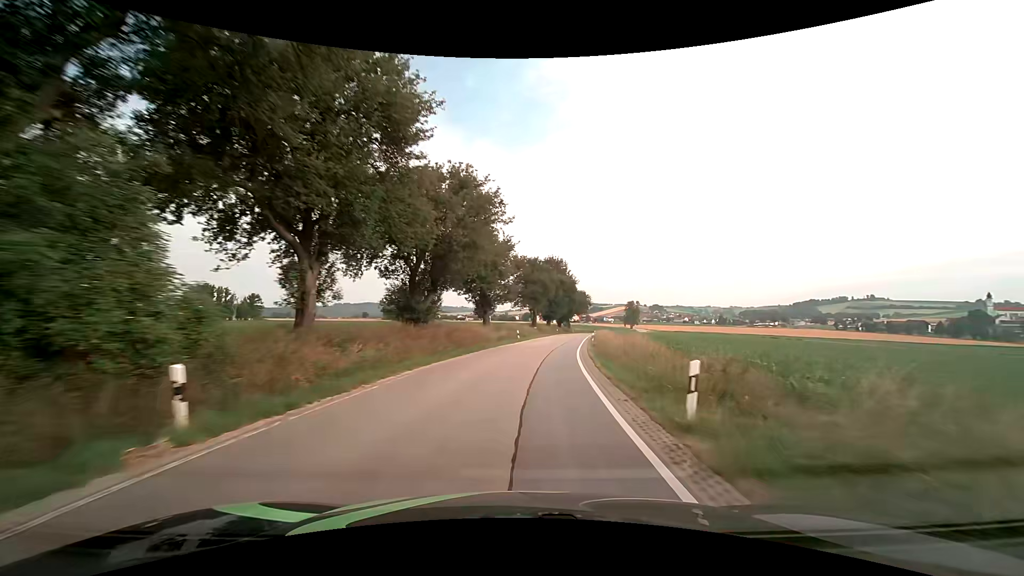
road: secondary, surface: asphalt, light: Day
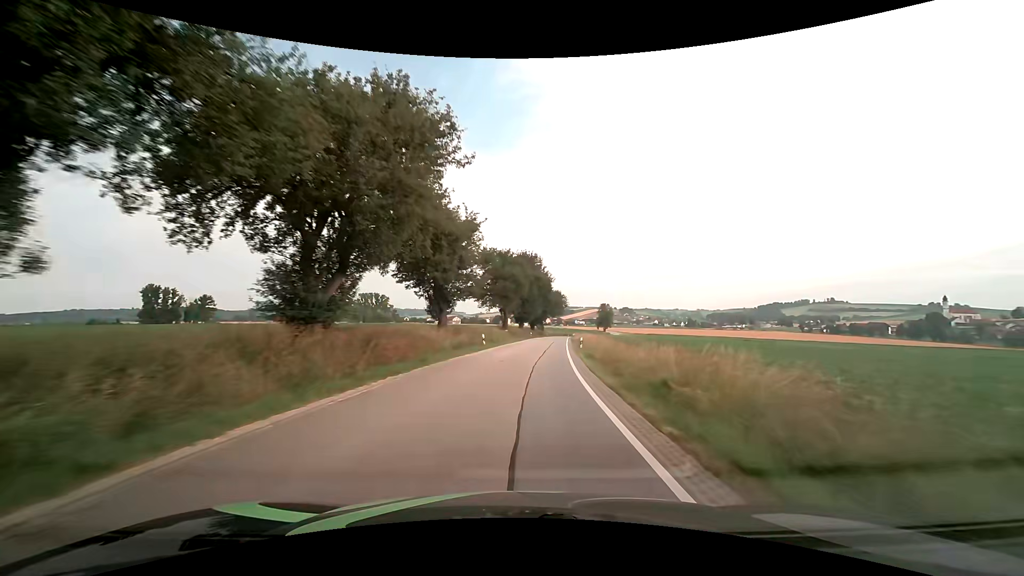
(+0.3, +10.8) m; +3°
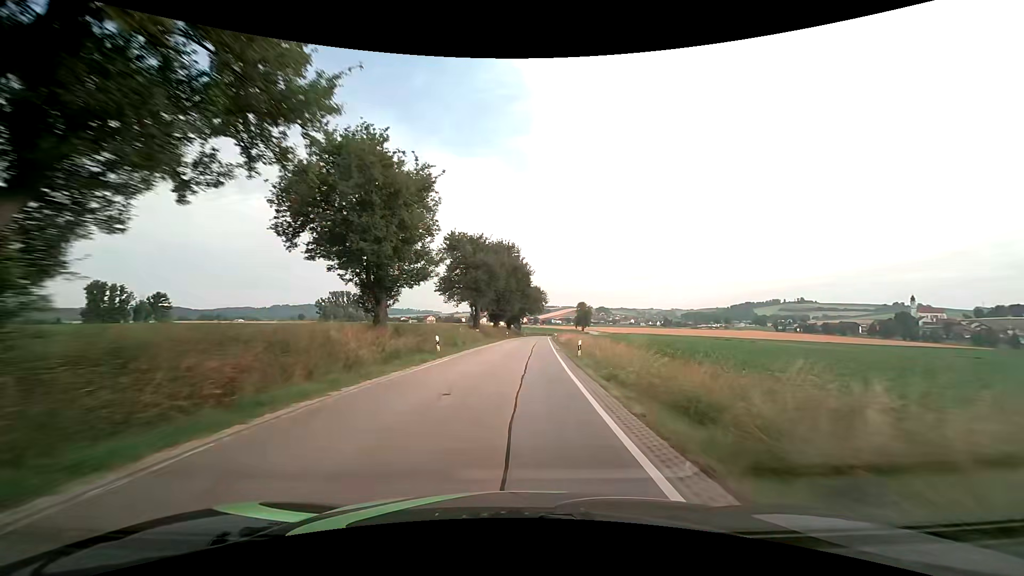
(+0.3, +10.8) m; +3°
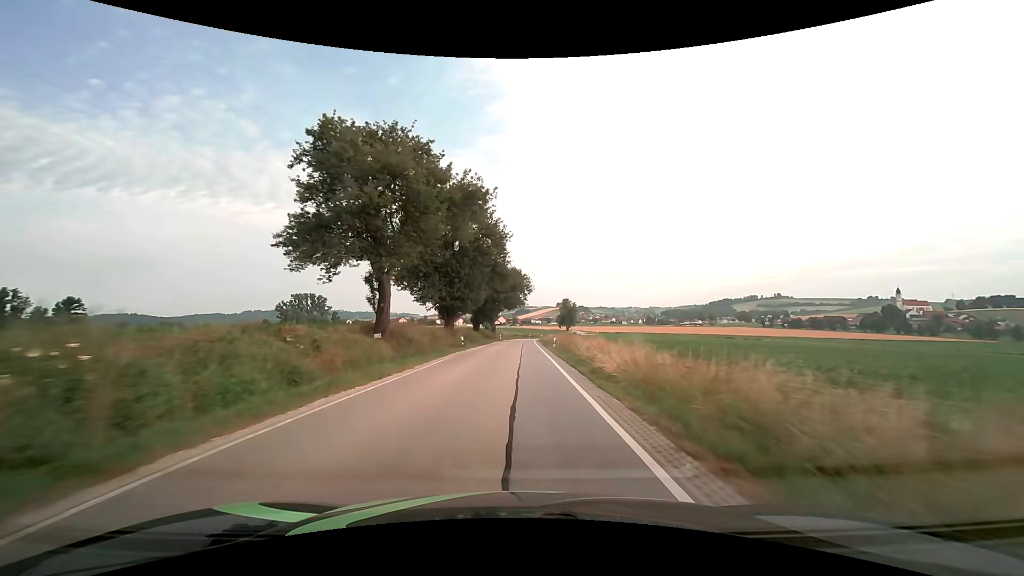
(+1.0, +32.5) m; +2°
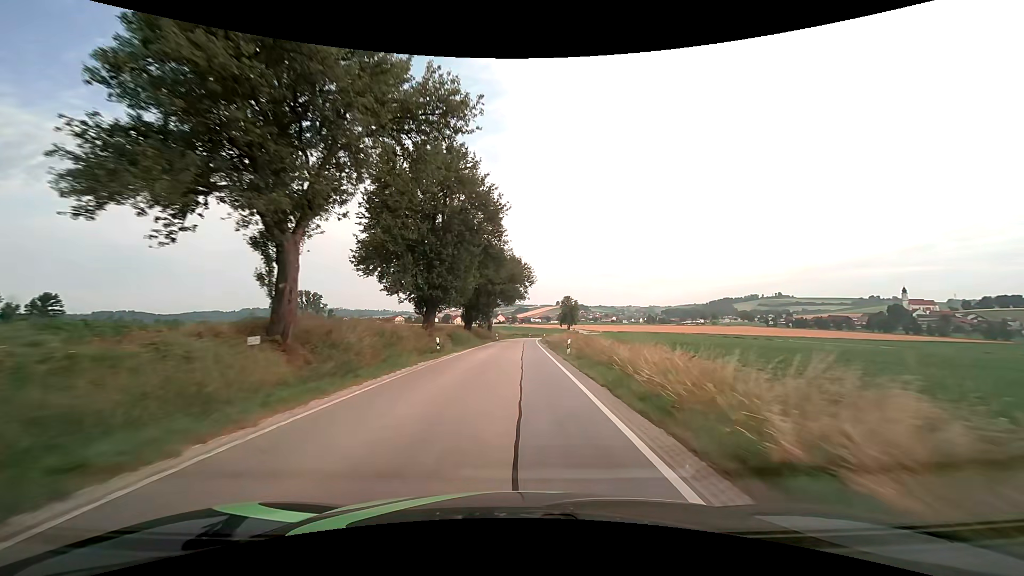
(0.0, +10.8) m; 0°
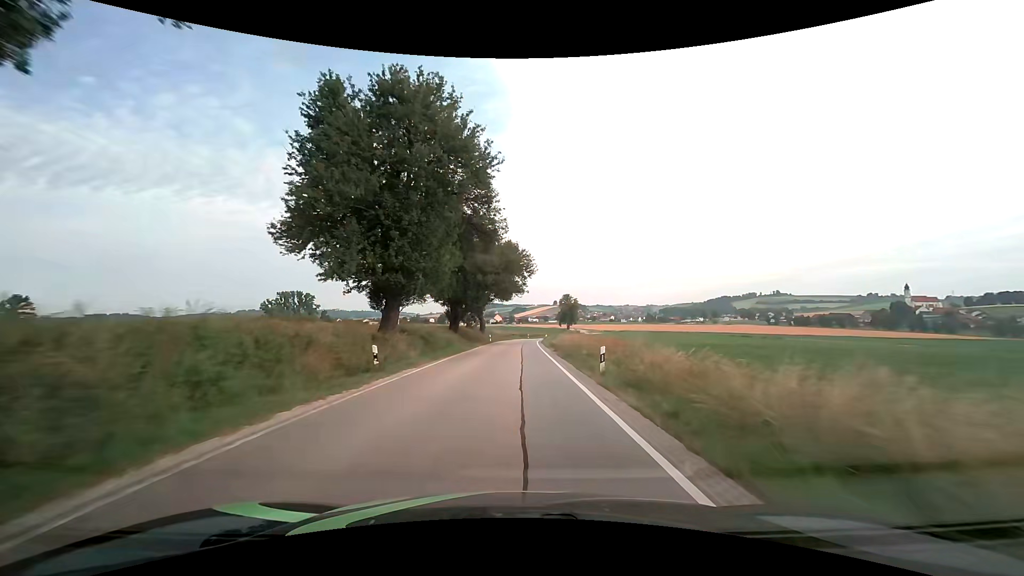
(0.0, +10.9) m; 0°
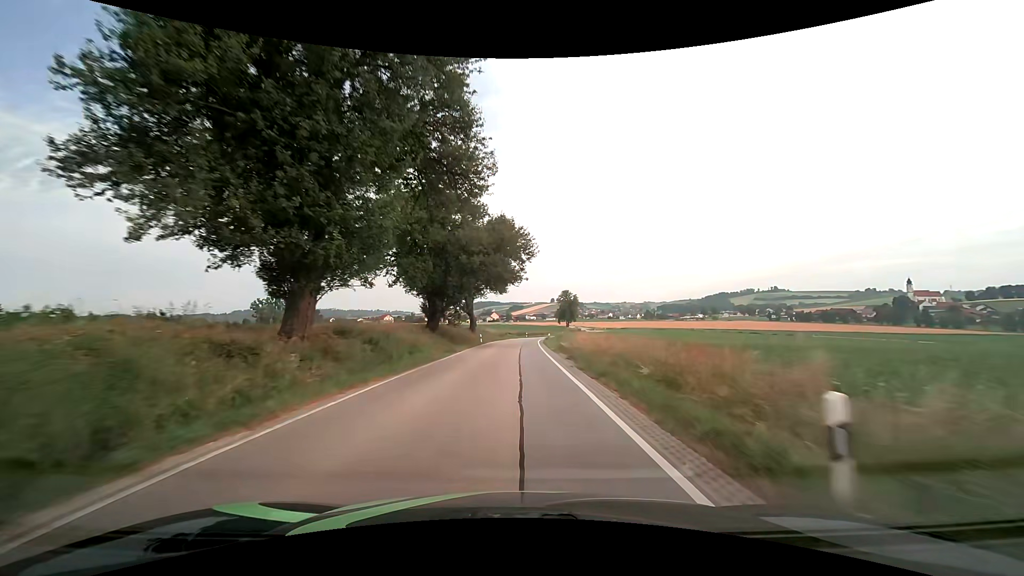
(0.0, +10.8) m; 0°
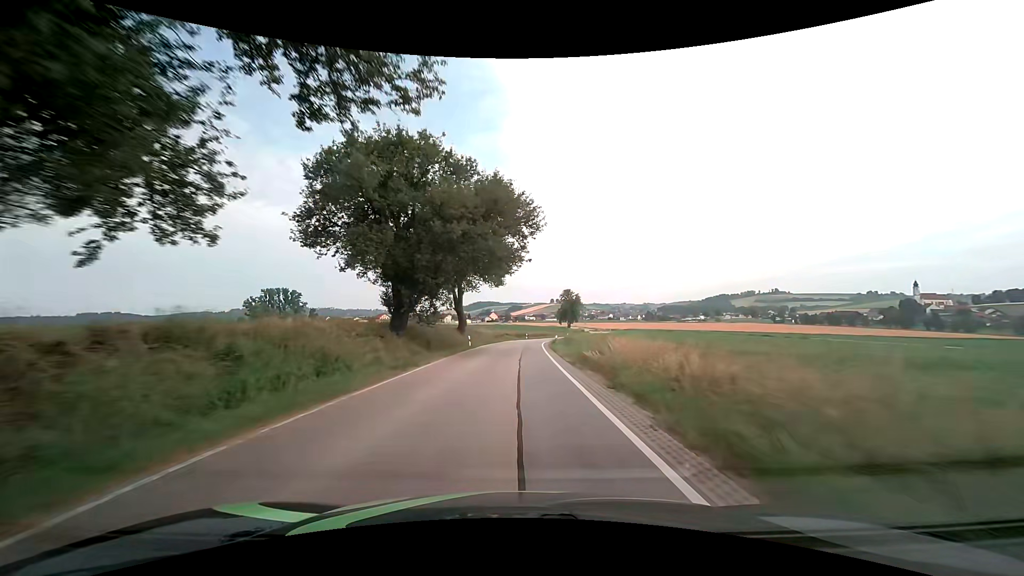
(0.0, +10.8) m; 0°
(0, +10) (0, +20) (0, +30) (0, +40) (+1, +50) (+2, +60) (+4, +70) (+5, +80) (+8, +89) (+11, +99) m
